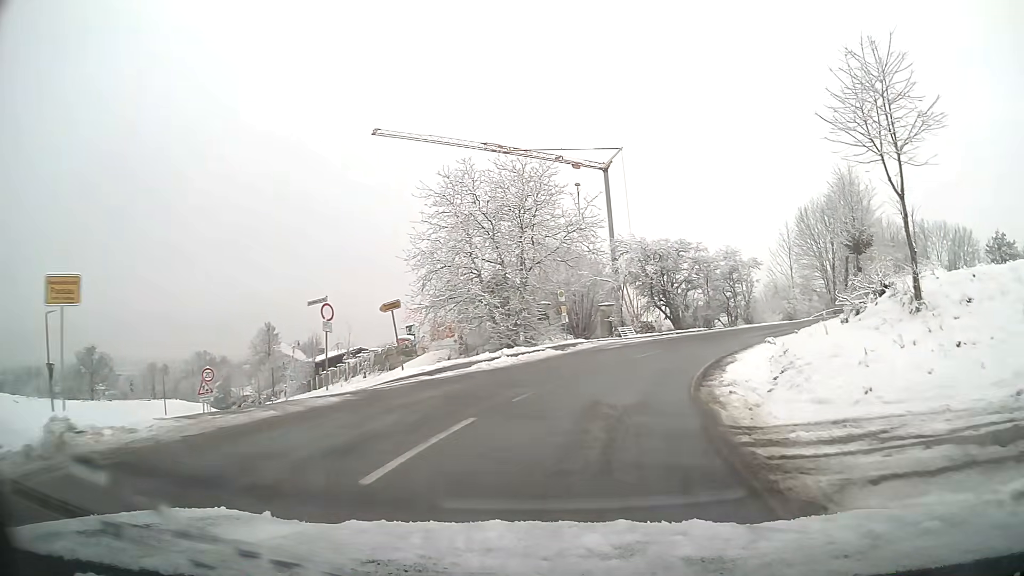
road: tertiary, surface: asphalt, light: Day
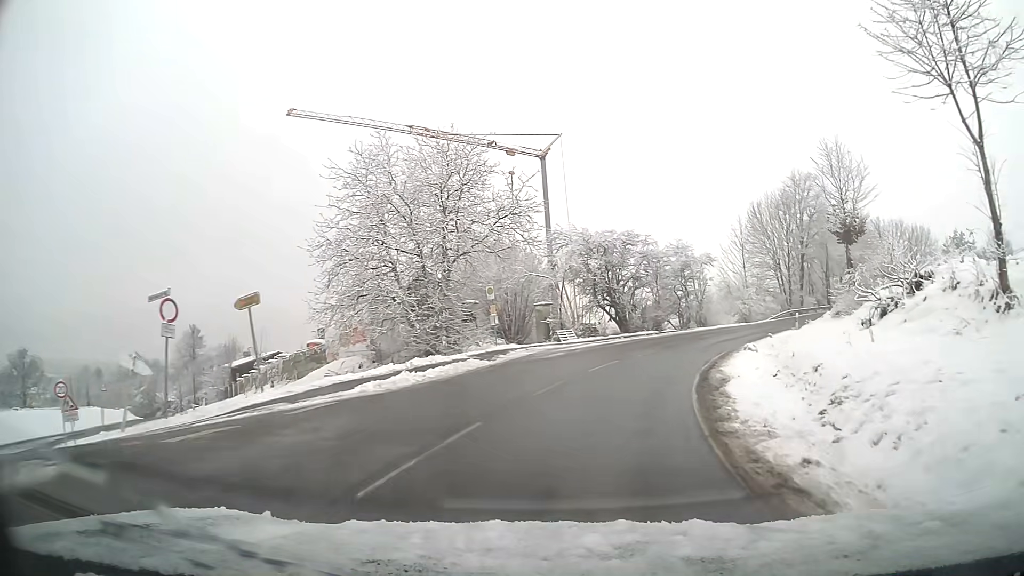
(+0.3, +6.2) m; +6°
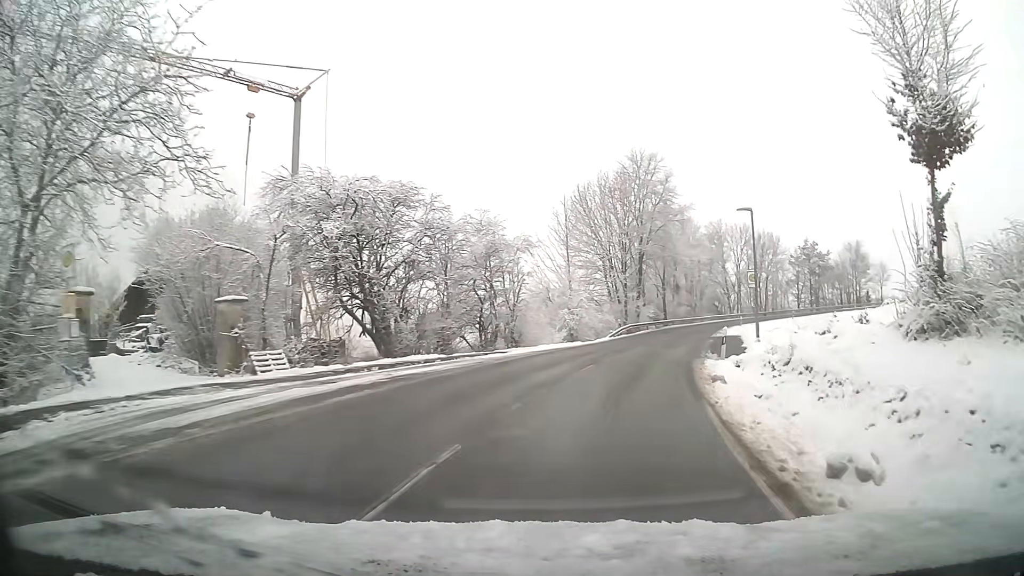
(+3.0, +19.4) m; +18°
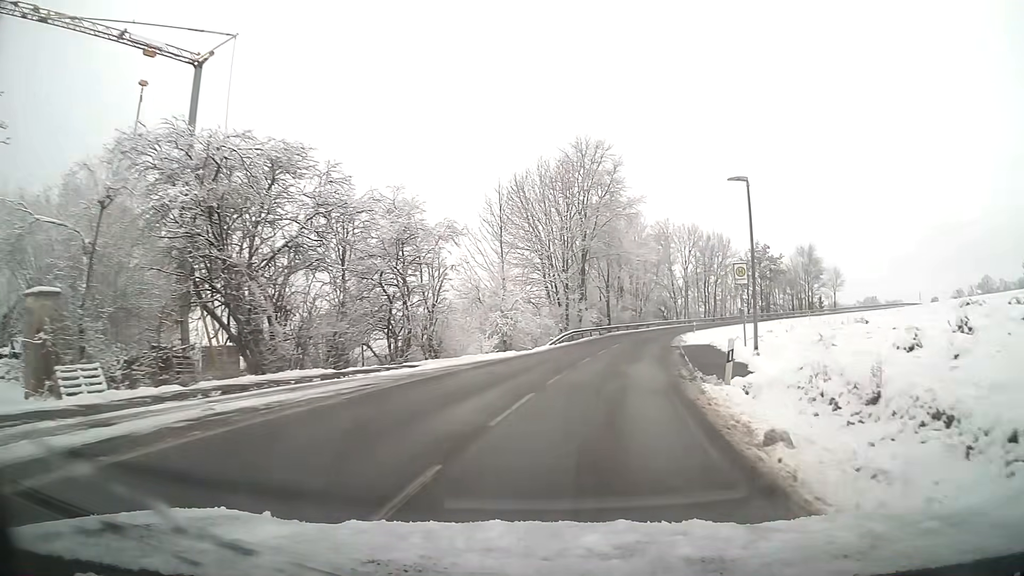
(+0.3, +6.8) m; +5°
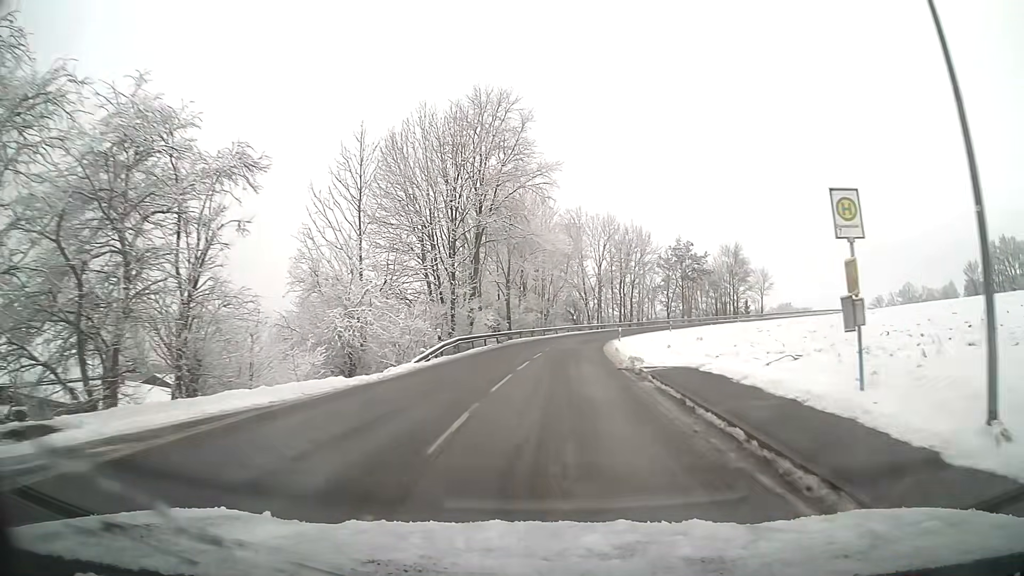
(+1.0, +13.9) m; +7°
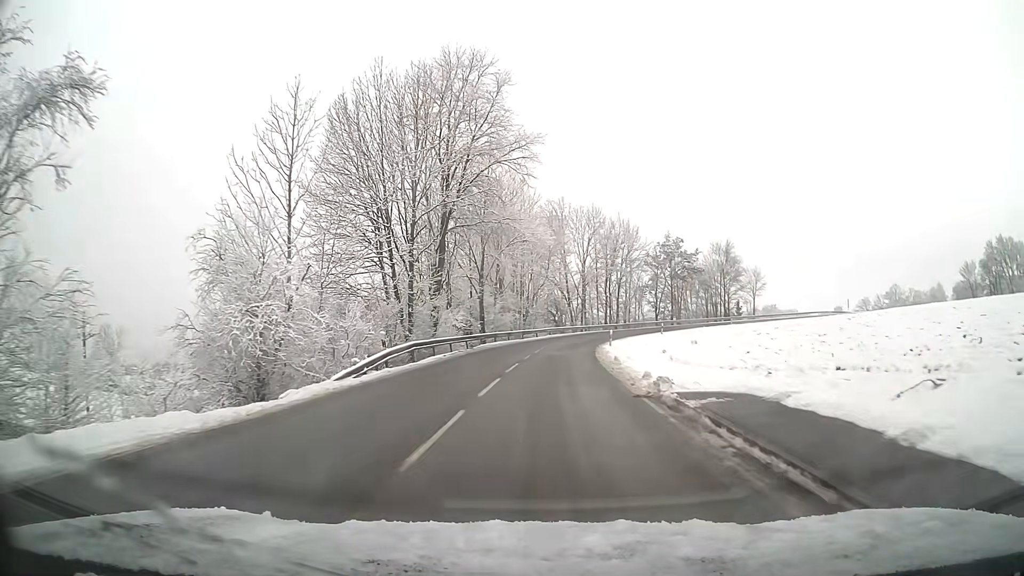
(+0.1, +7.0) m; +2°
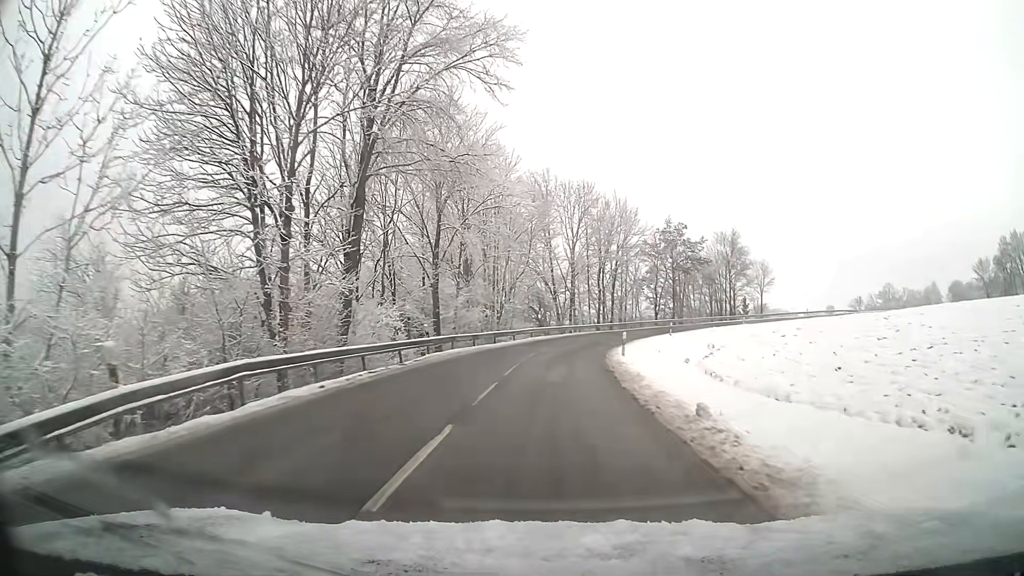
(+0.2, +14.0) m; +1°
